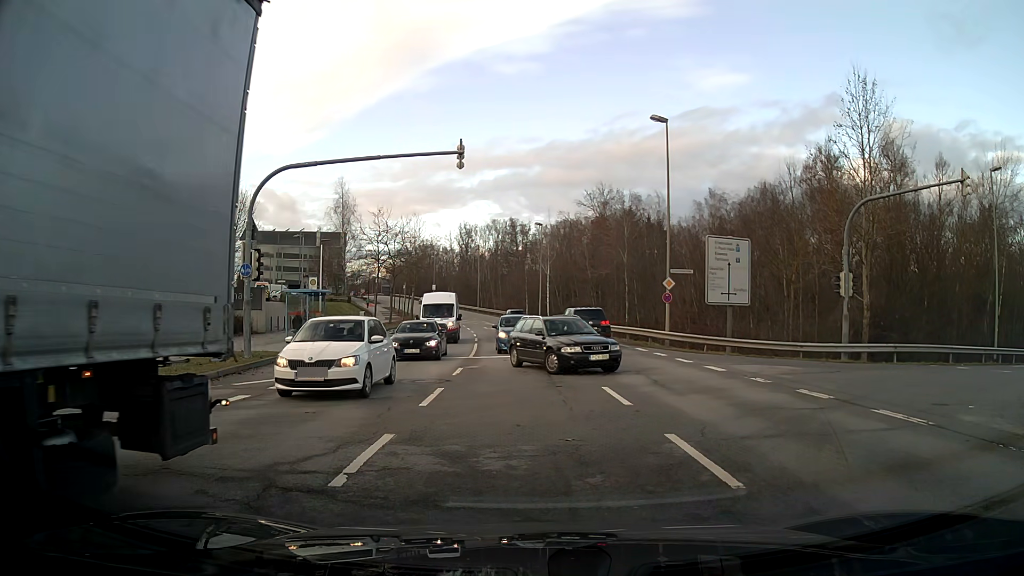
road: secondary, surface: asphalt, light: Day
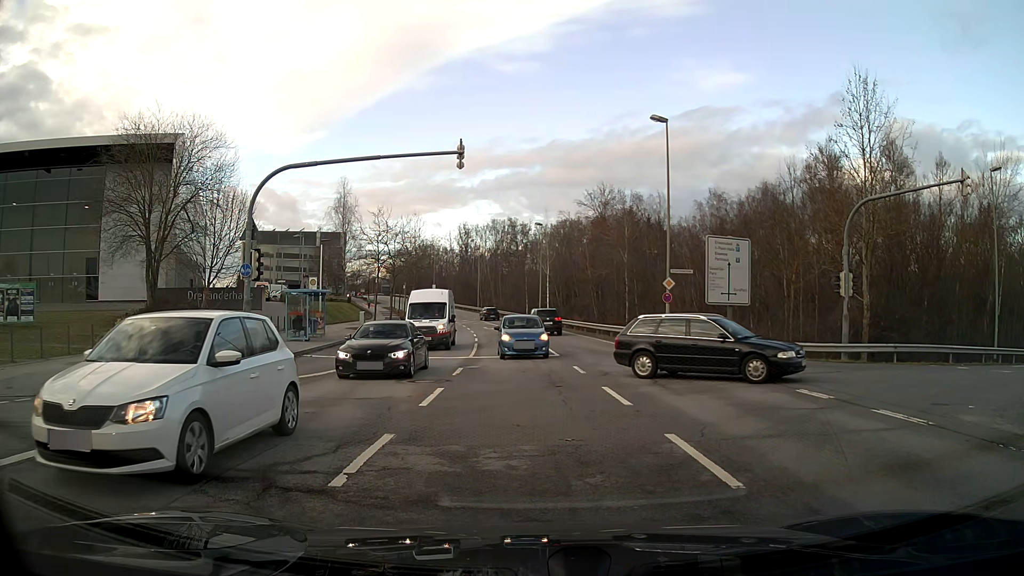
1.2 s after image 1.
(0.0, 0.0) m; 0°
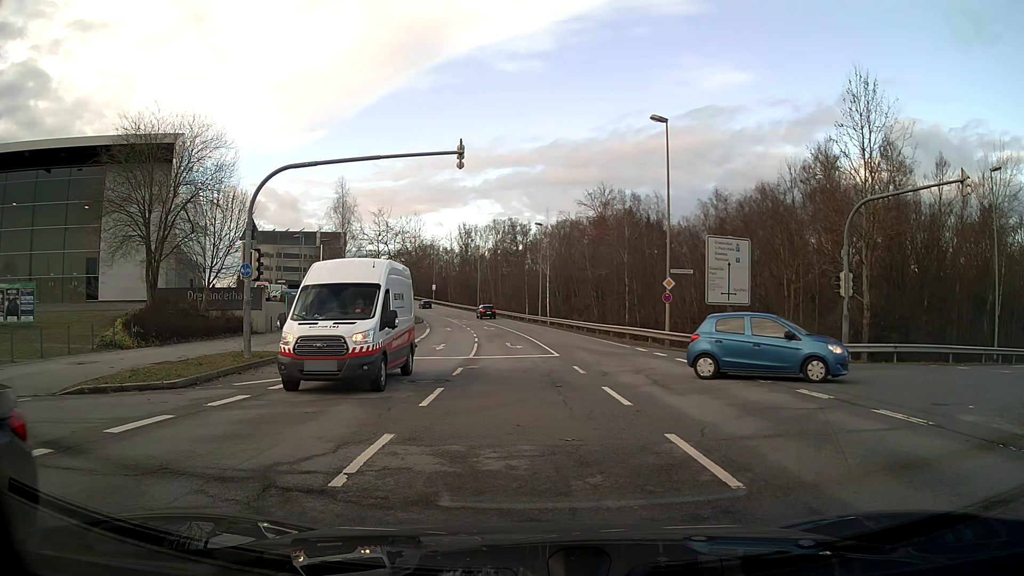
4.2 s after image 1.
(0.0, 0.0) m; 0°
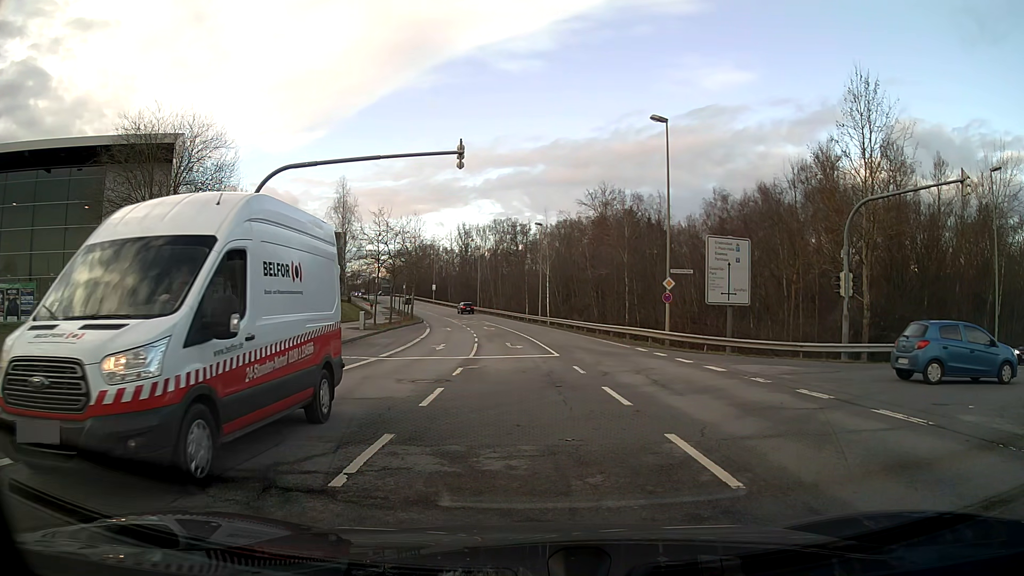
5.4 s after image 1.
(0.0, 0.0) m; 0°
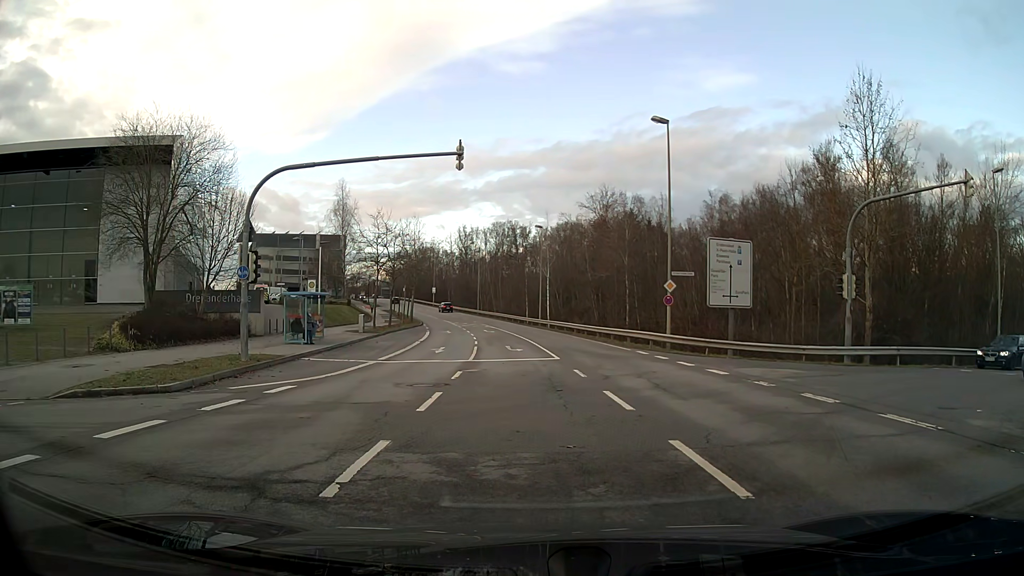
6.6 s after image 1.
(0.0, +0.3) m; 0°
